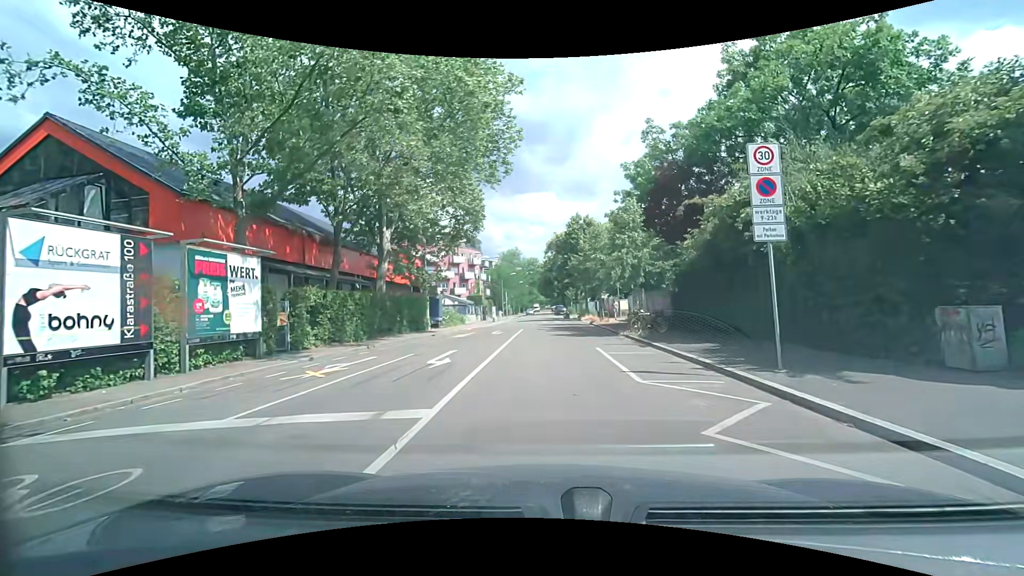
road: residential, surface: asphalt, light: Day
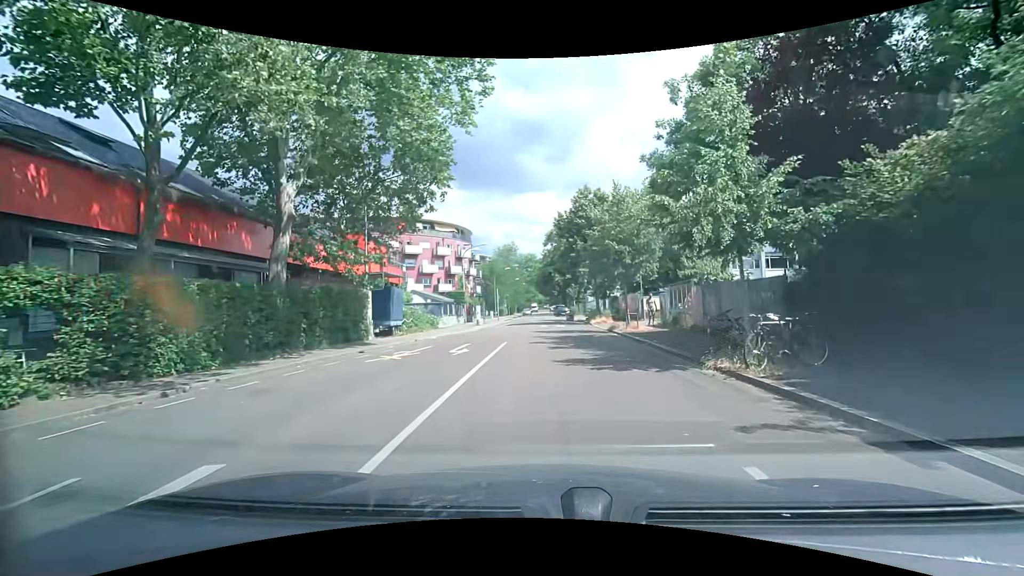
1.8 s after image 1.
(+0.1, +12.4) m; +1°
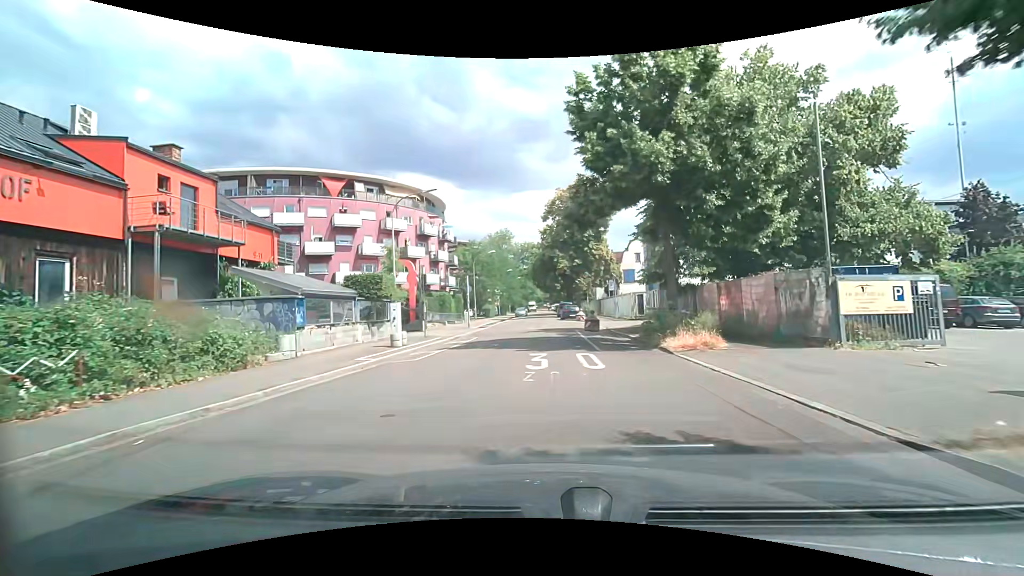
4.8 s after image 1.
(-0.3, +24.3) m; -1°
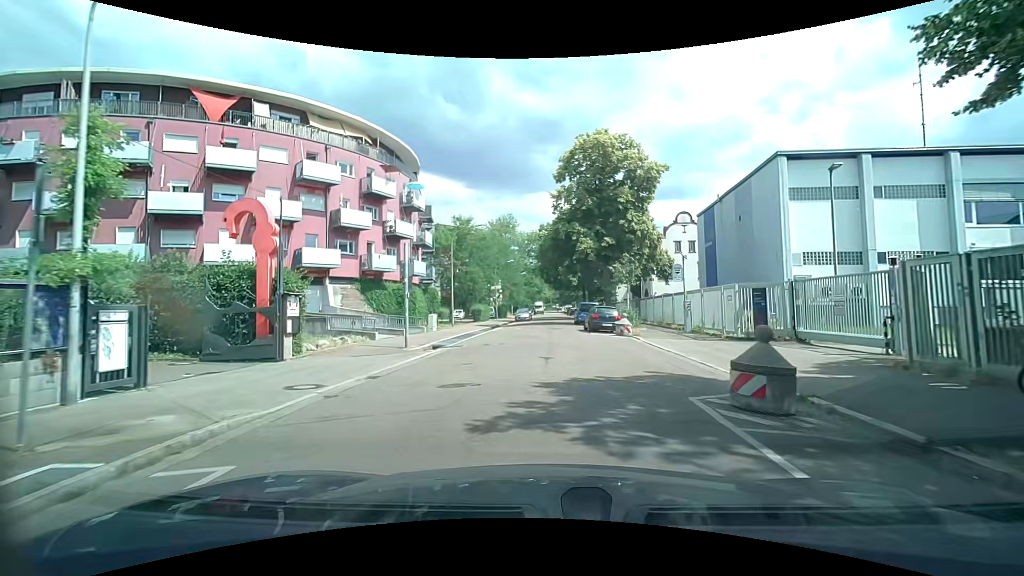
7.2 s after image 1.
(-0.3, +19.8) m; -1°
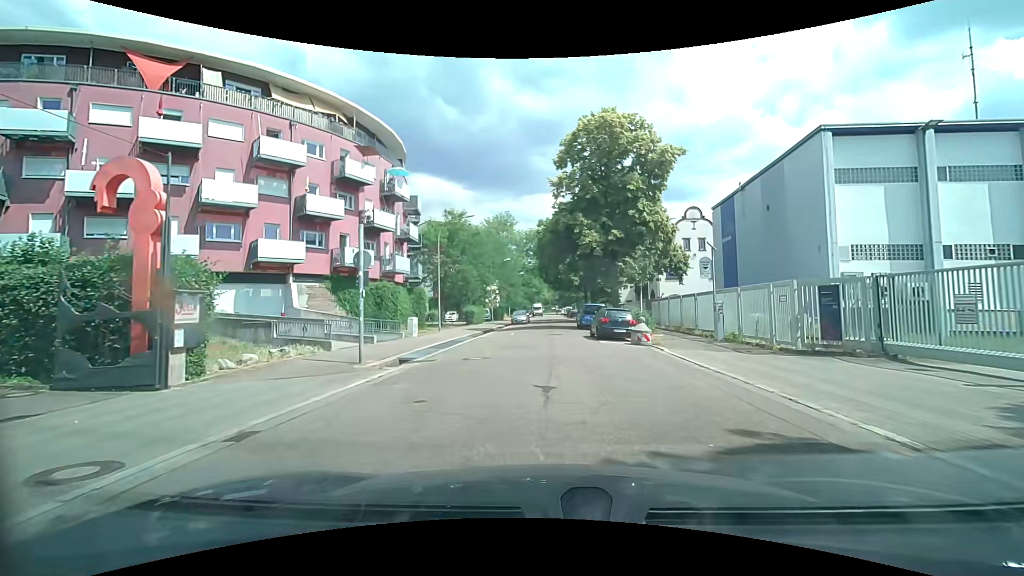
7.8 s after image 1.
(0.0, +4.7) m; 0°
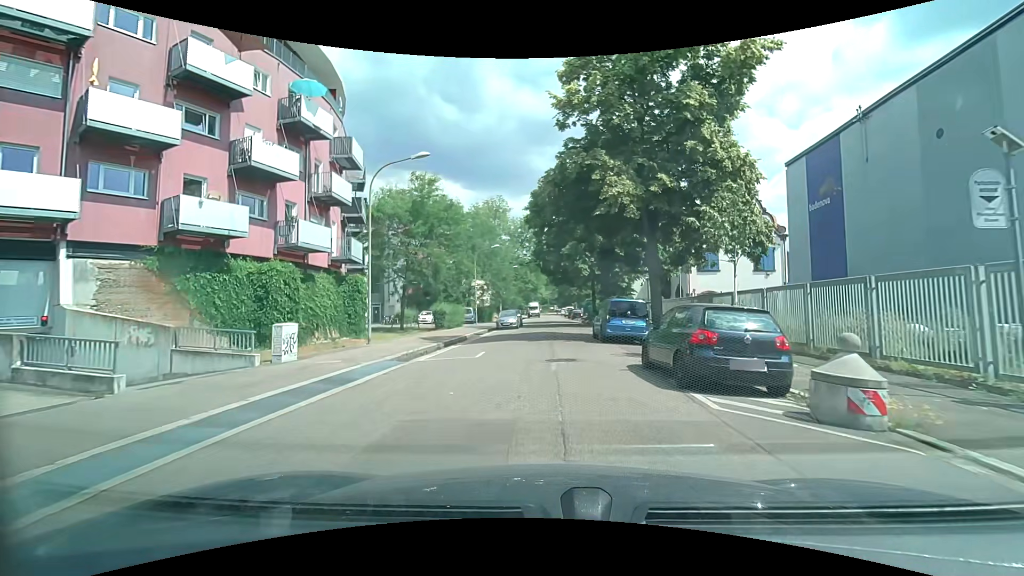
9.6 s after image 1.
(0.0, +13.8) m; 0°
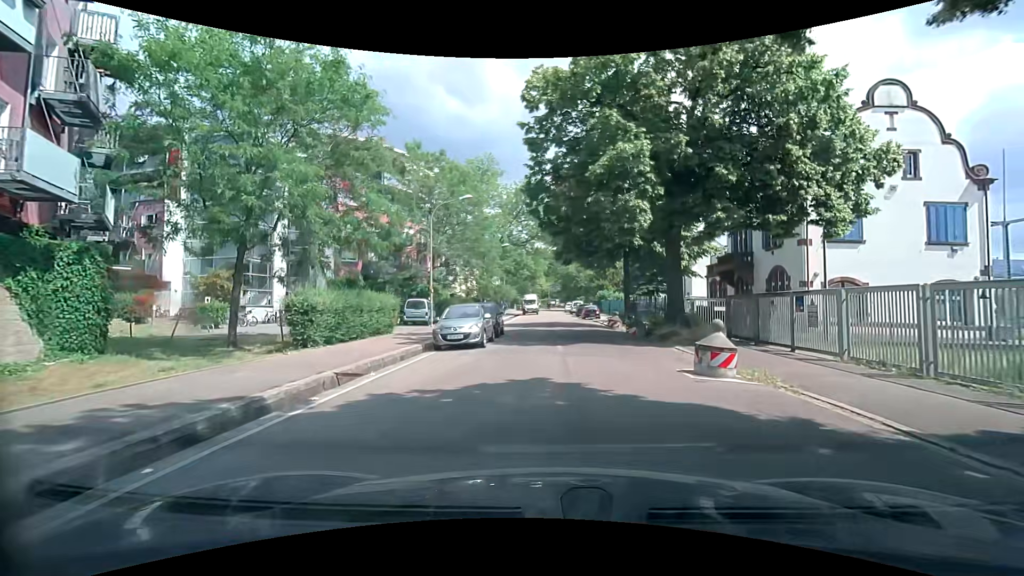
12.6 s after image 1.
(+0.2, +21.3) m; +1°
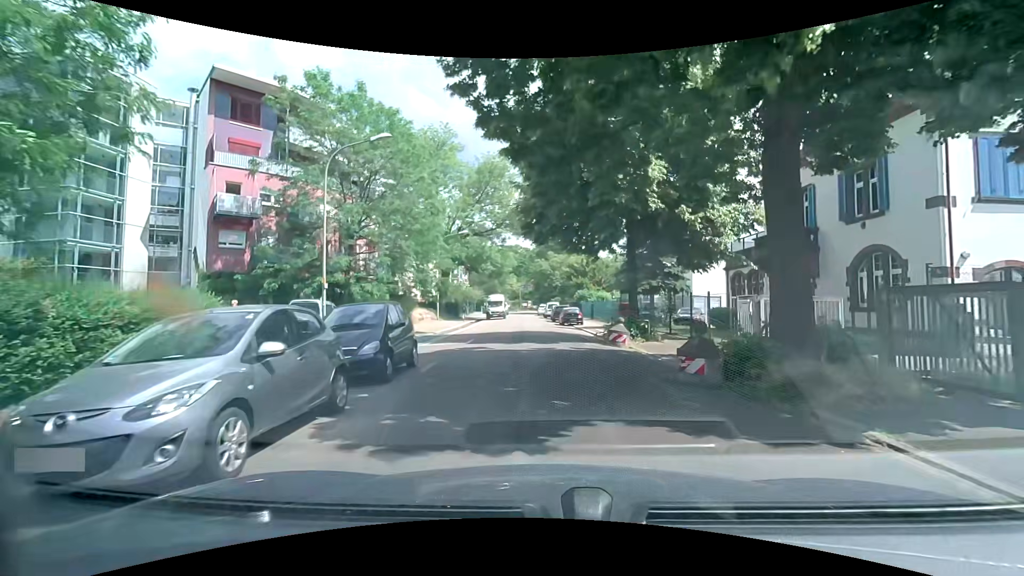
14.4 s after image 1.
(+0.2, +11.9) m; +2°
